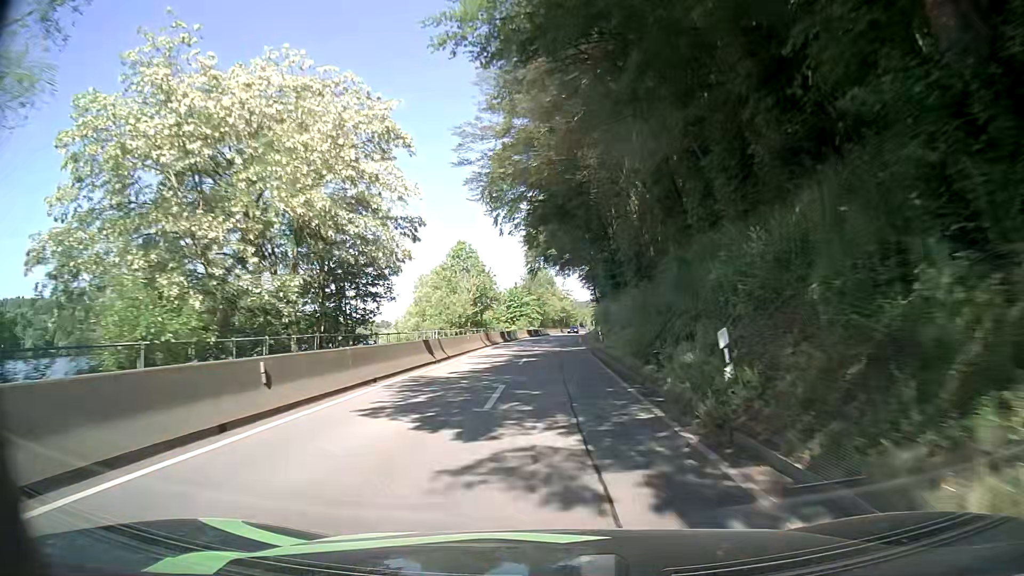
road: secondary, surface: asphalt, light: Day
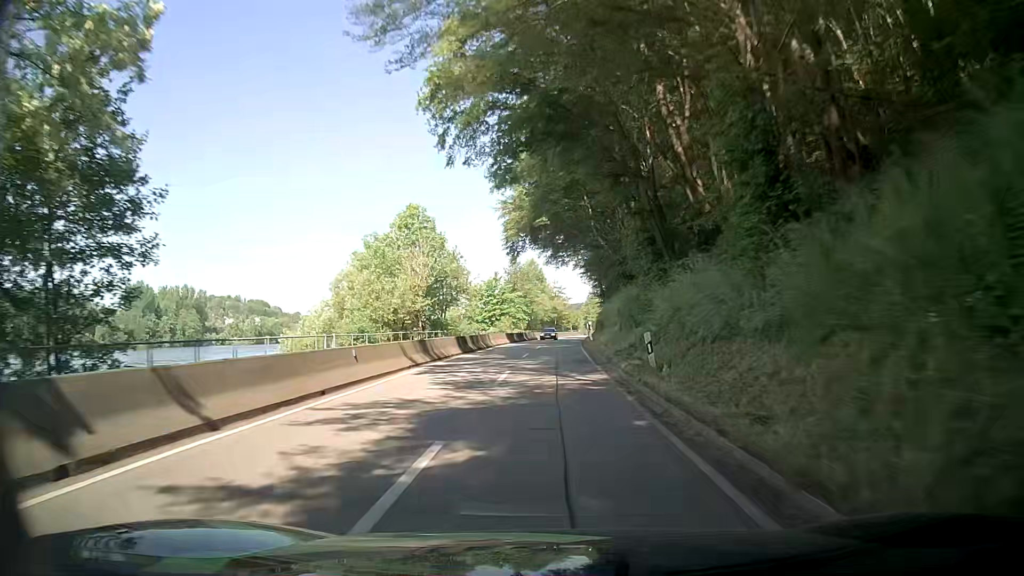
(+0.2, +19.1) m; +1°
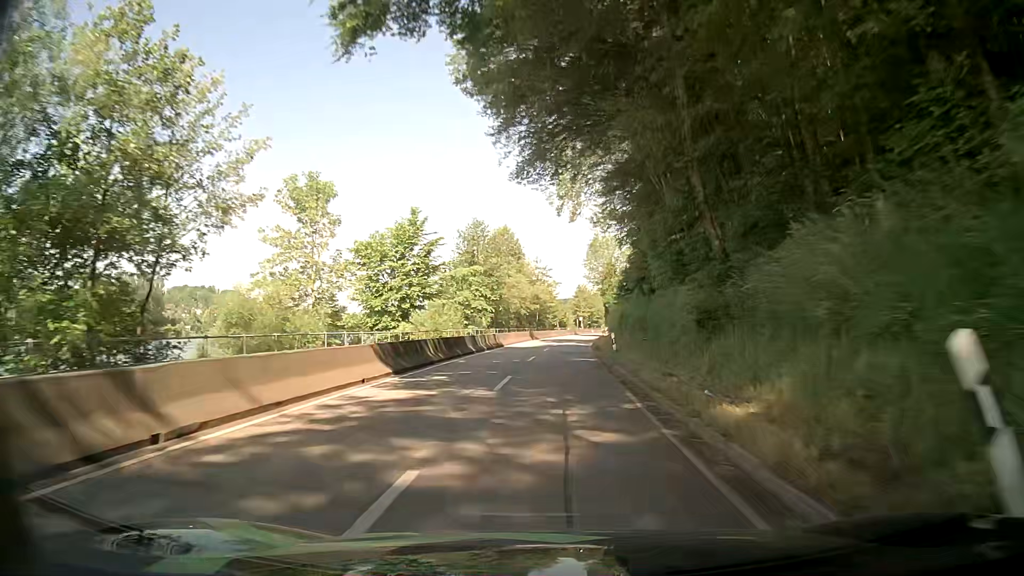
(+0.7, +37.8) m; +2°
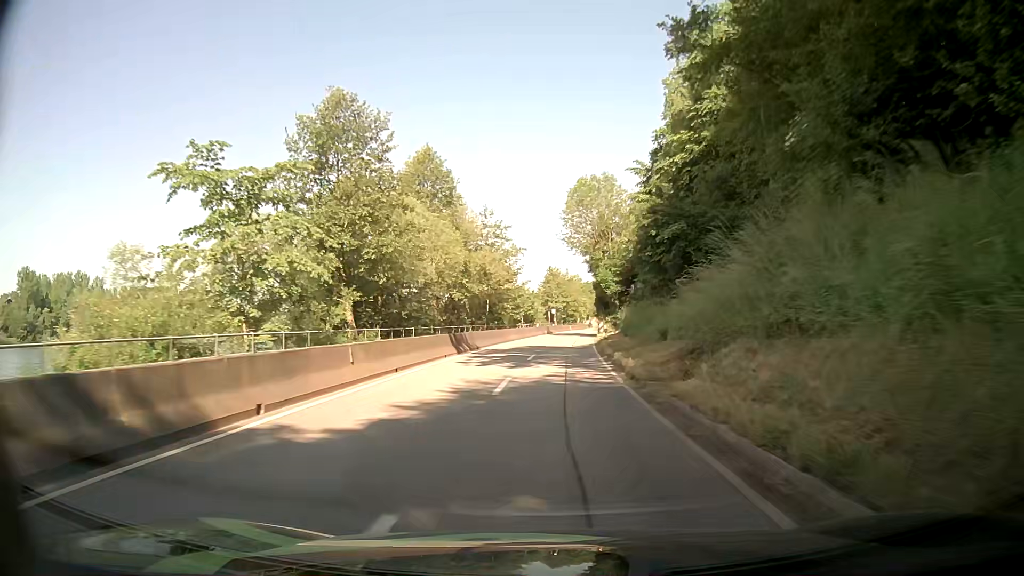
(+0.6, +37.4) m; +3°
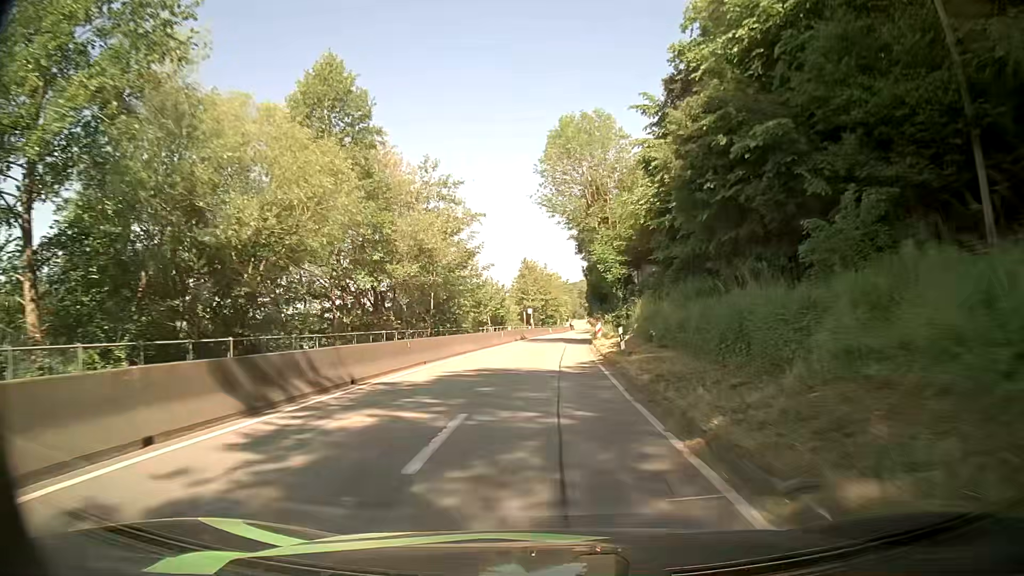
(+0.2, +18.7) m; +2°
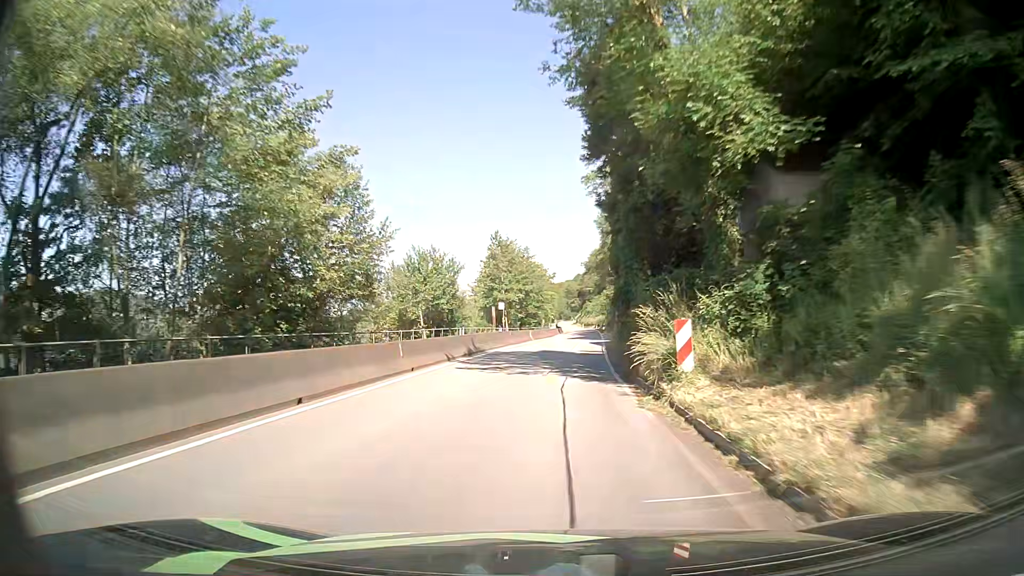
(+0.4, +27.9) m; 0°
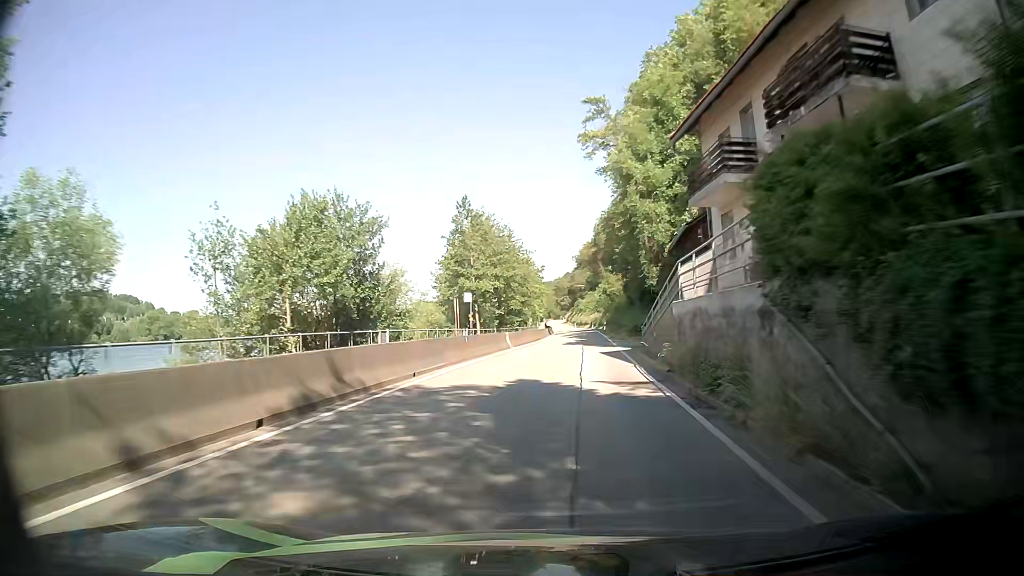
(+0.3, +18.5) m; +2°
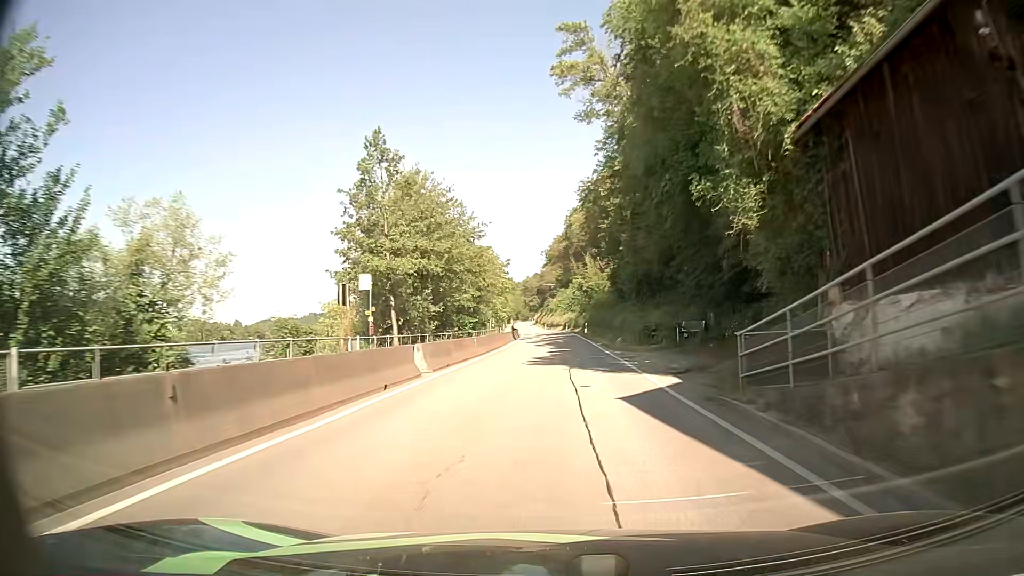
(+0.3, +18.4) m; +2°
(0, +10) (0, +20) (+1, +30) (+1, +40) (+1, +50) (+1, +60) (+1, +70) (+1, +80) (0, +90) (0, +100) m
